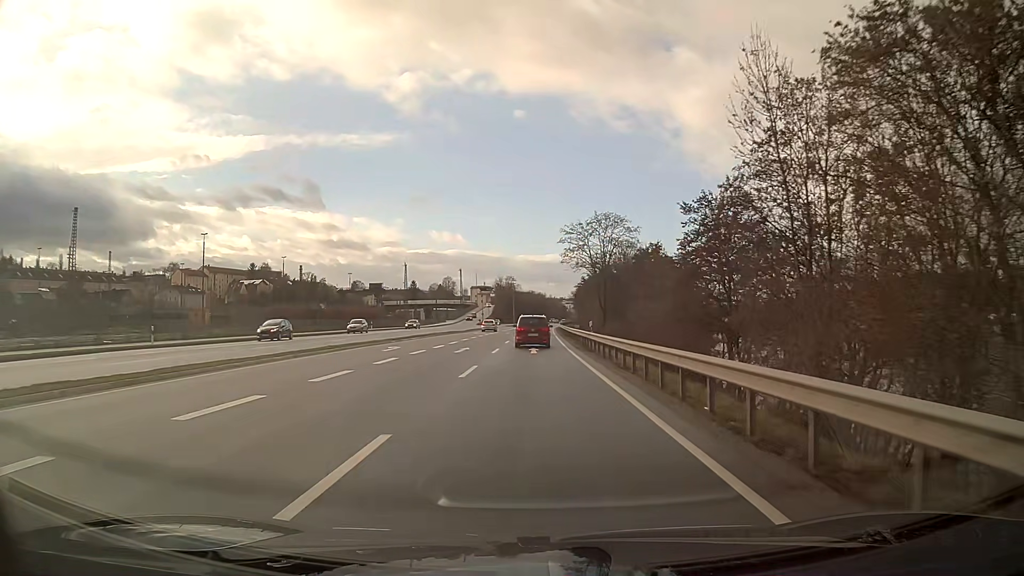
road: primary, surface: asphalt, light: Day
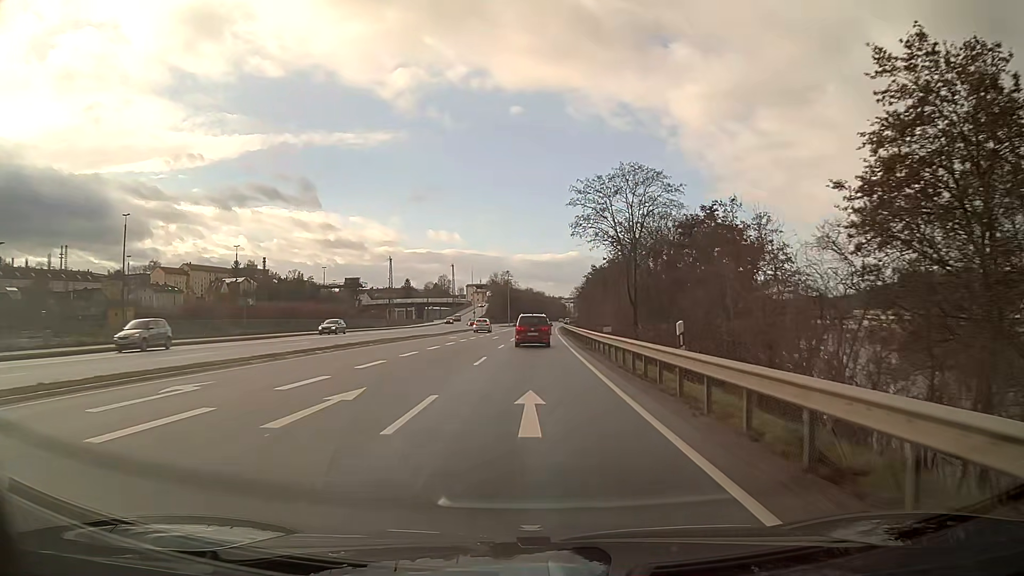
(+0.1, +20.1) m; 0°
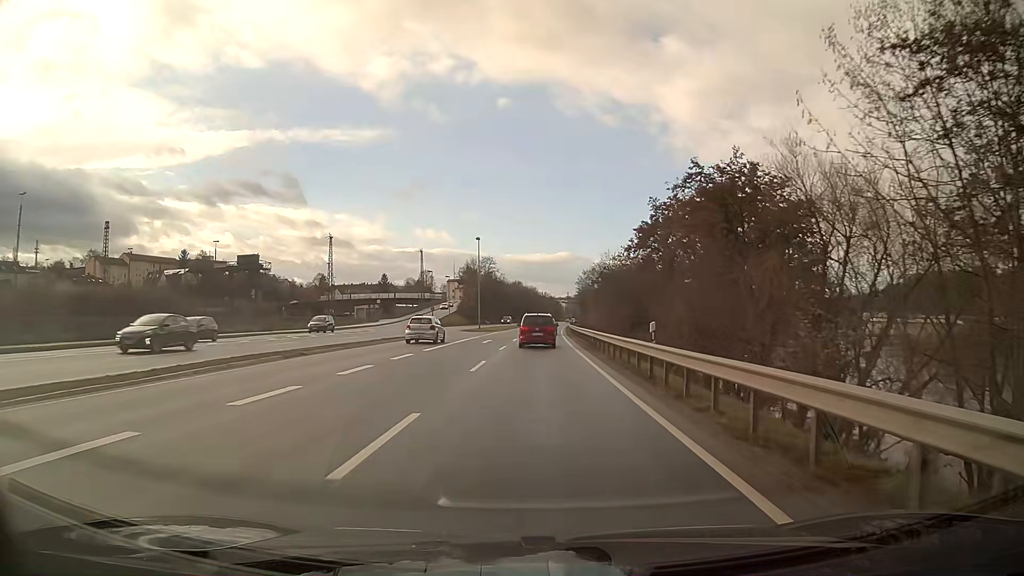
(+0.3, +50.3) m; +1°
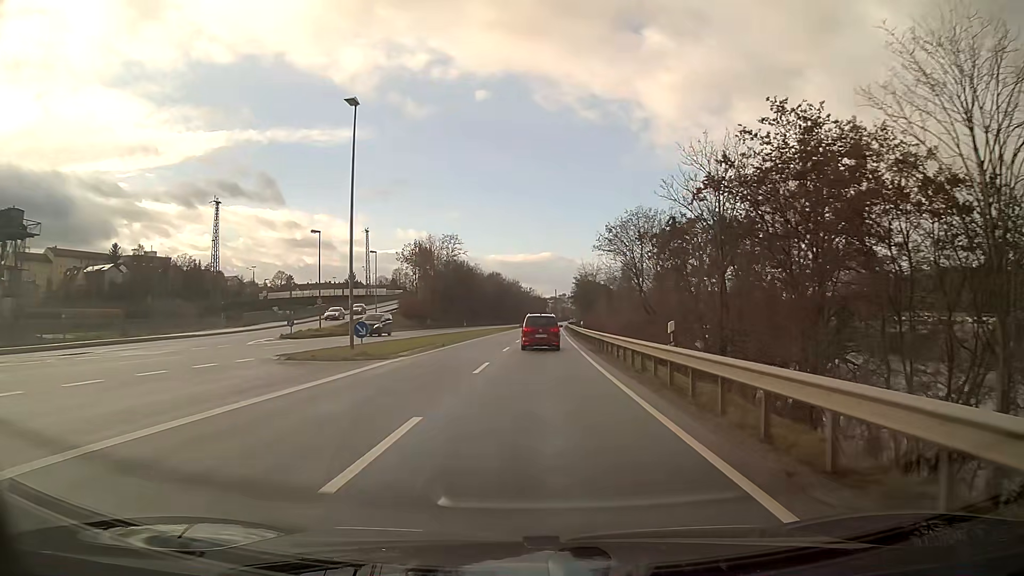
(+0.5, +48.6) m; +1°
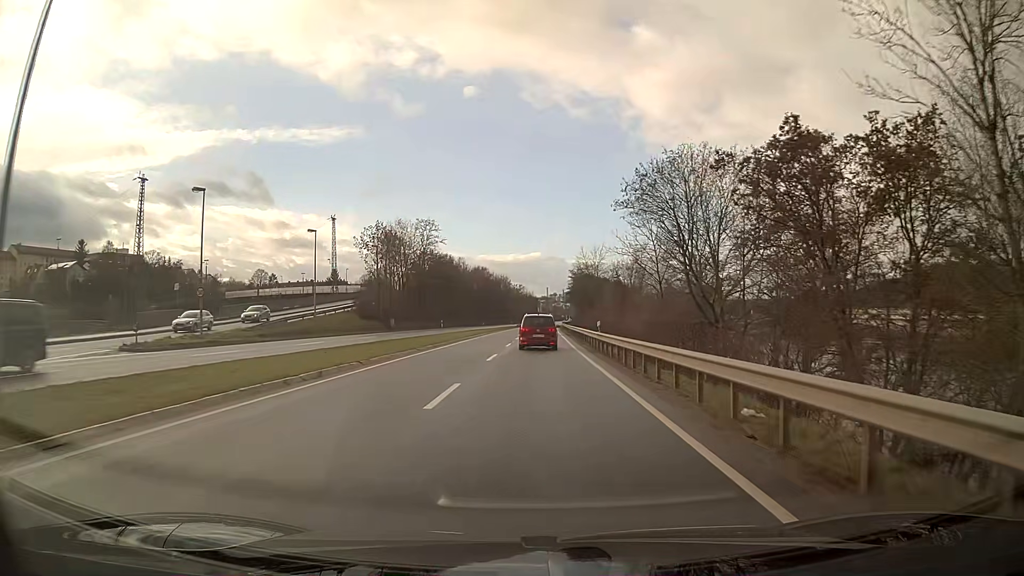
(+0.1, +19.0) m; +1°
(0, +10) (0, +20) (0, +30) (0, +40) (0, +50) (0, +60) (+1, +70) (+1, +80) (+1, +90) (+1, +100) m
